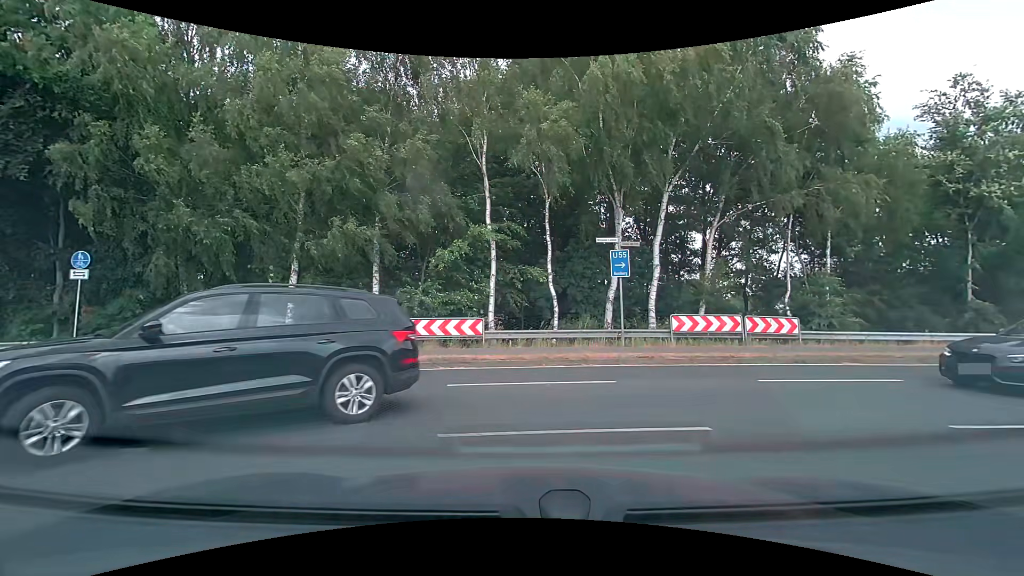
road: secondary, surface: asphalt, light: Day
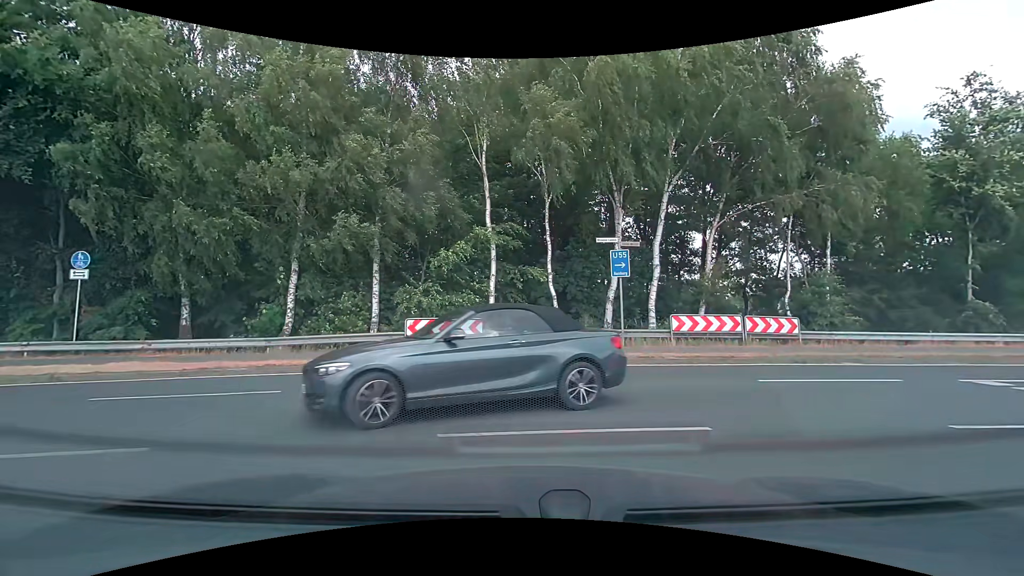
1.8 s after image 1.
(0.0, 0.0) m; 0°
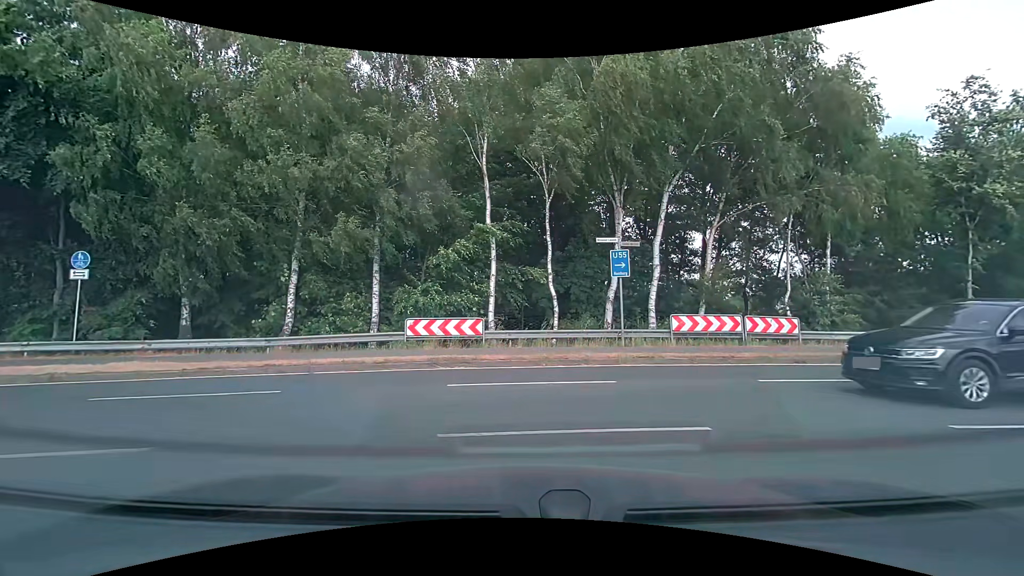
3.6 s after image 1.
(0.0, 0.0) m; 0°
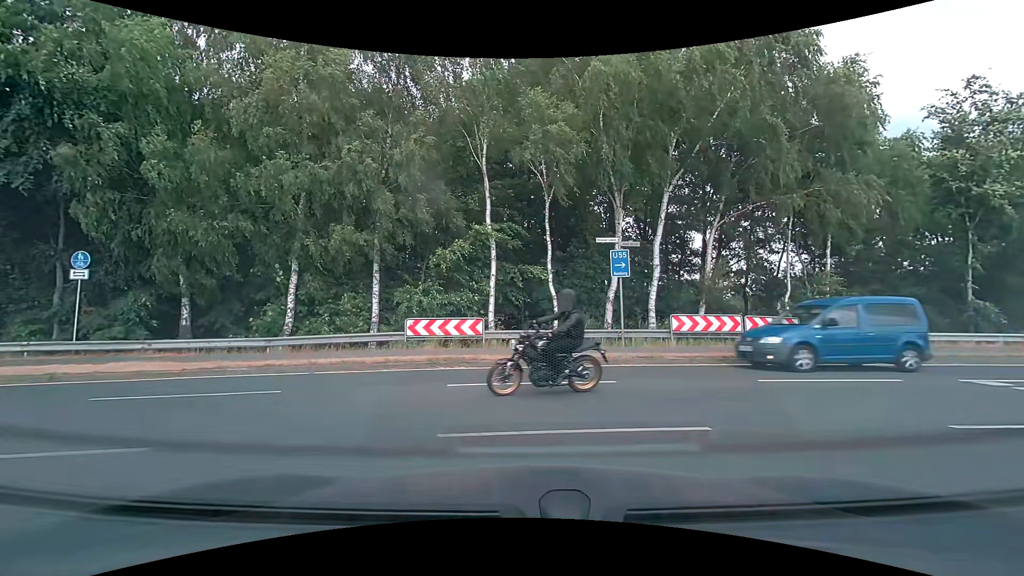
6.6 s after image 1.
(0.0, 0.0) m; 0°
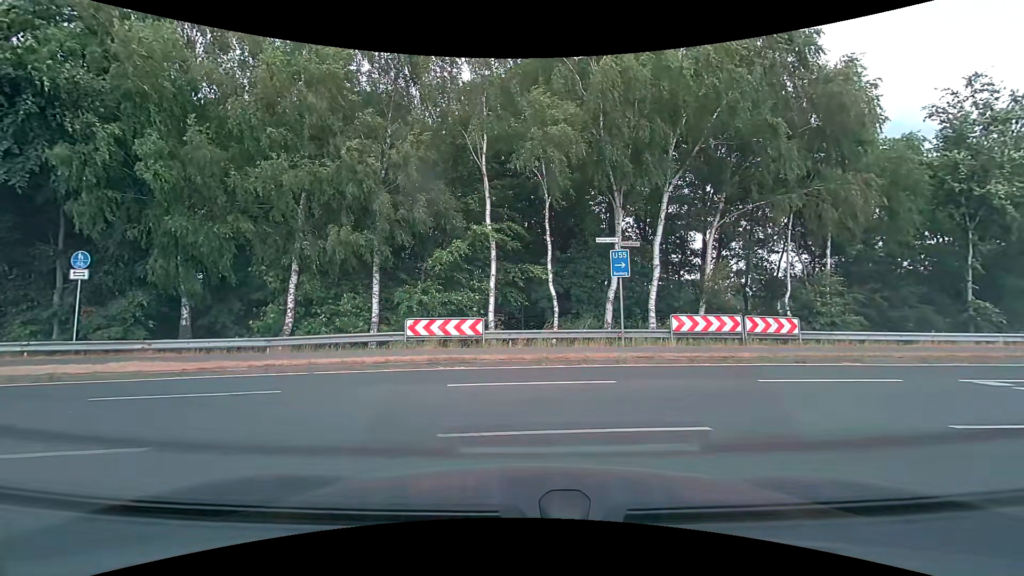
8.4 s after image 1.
(0.0, 0.0) m; 0°
